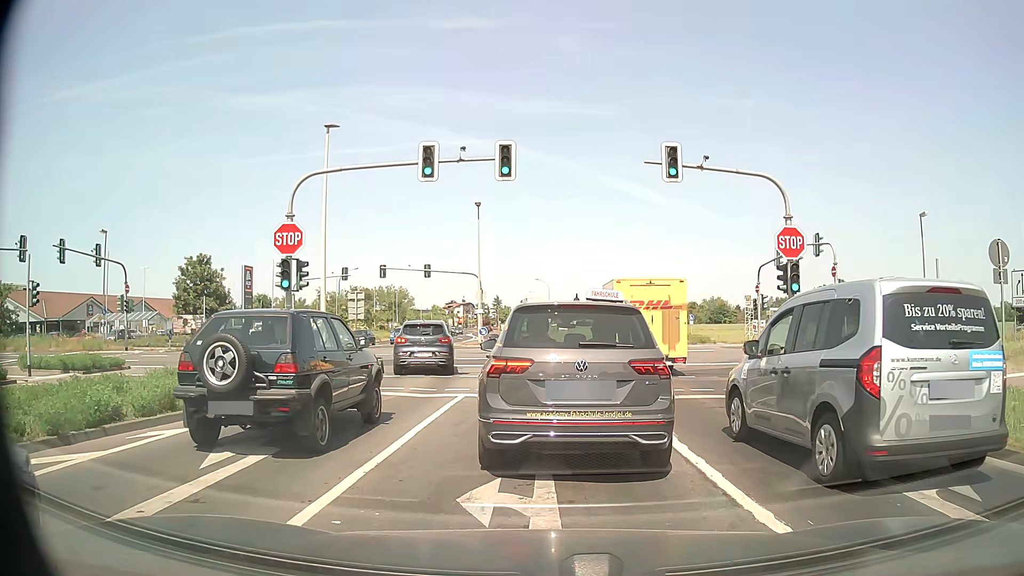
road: tertiary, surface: asphalt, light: Day
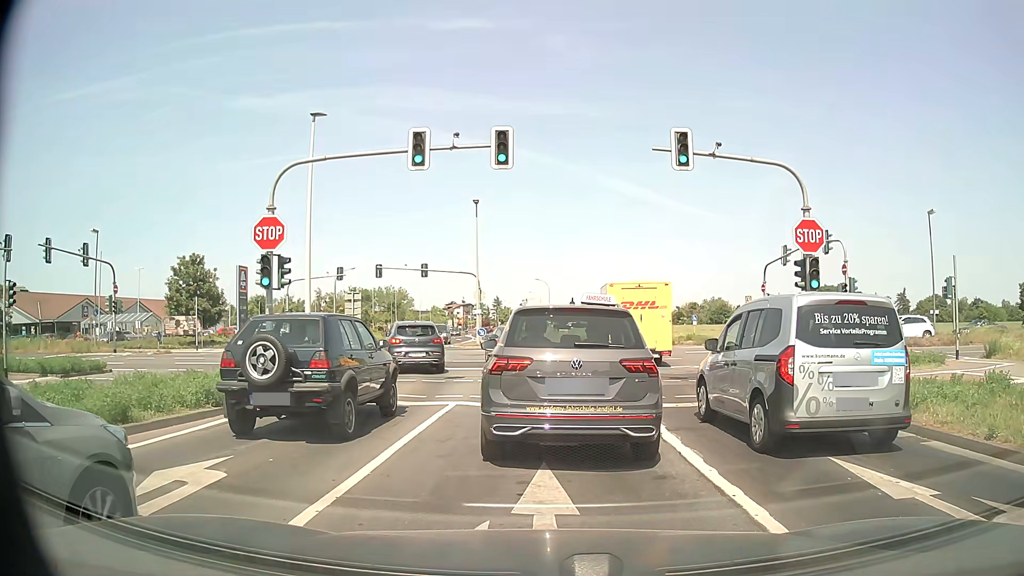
(0.0, +1.5) m; 0°
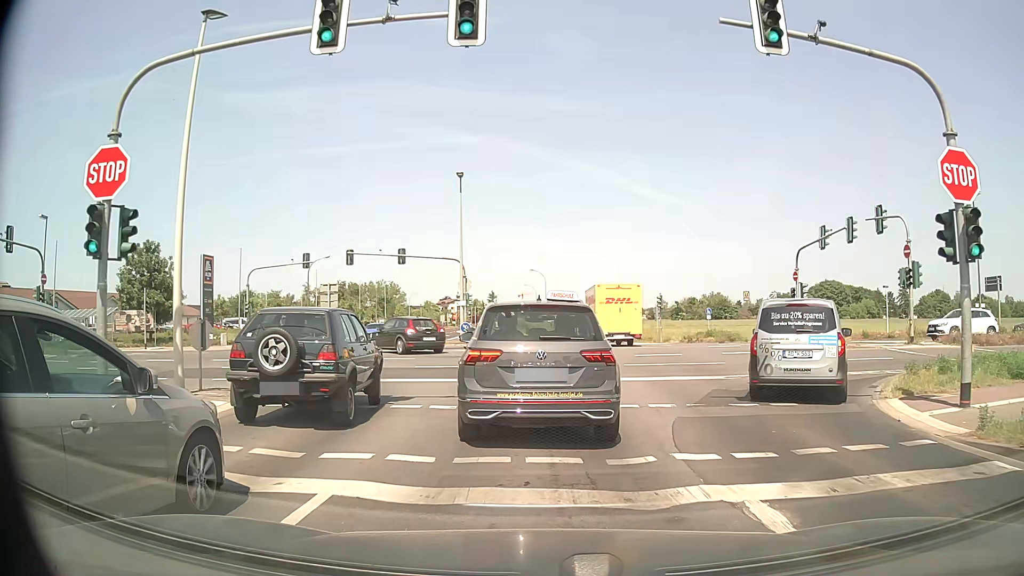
(0.0, +7.4) m; 0°
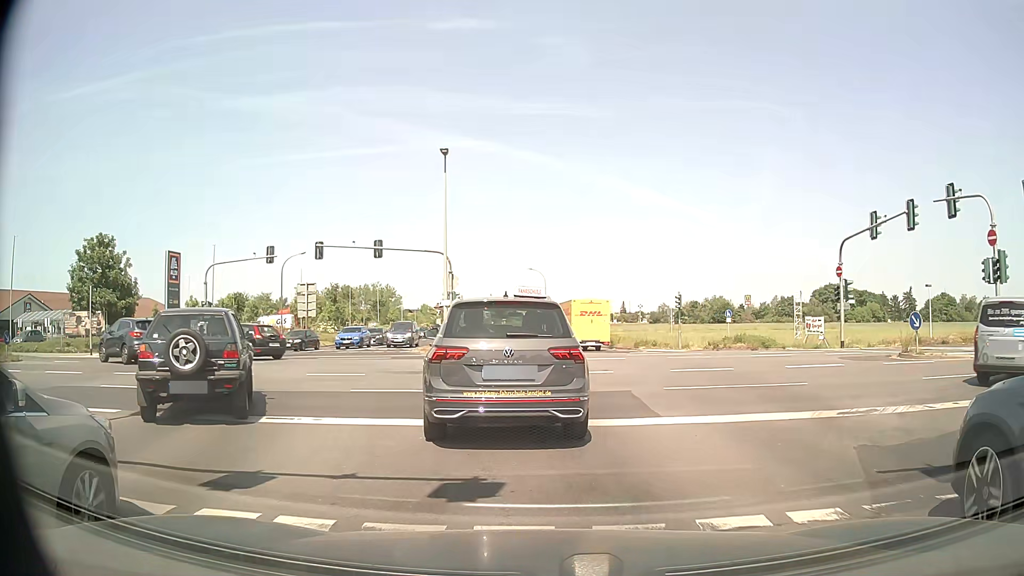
(0.0, +6.6) m; 0°
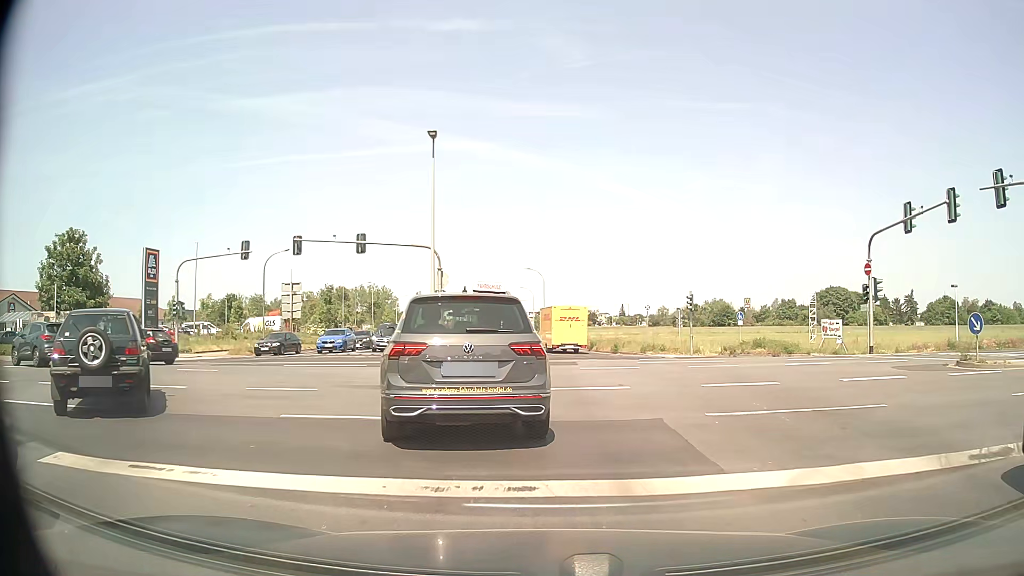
(0.0, +3.5) m; 0°
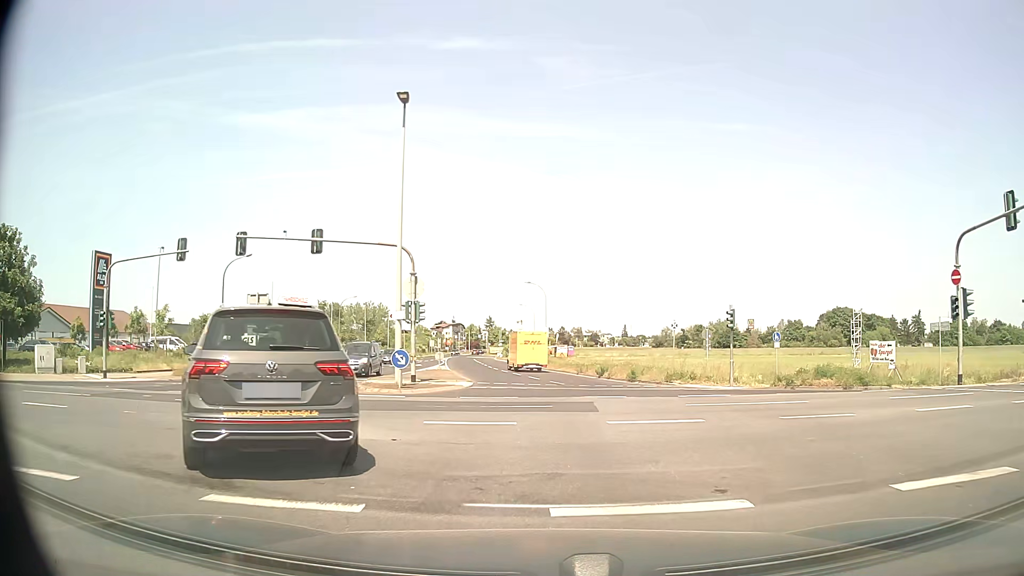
(+0.1, +7.8) m; +1°
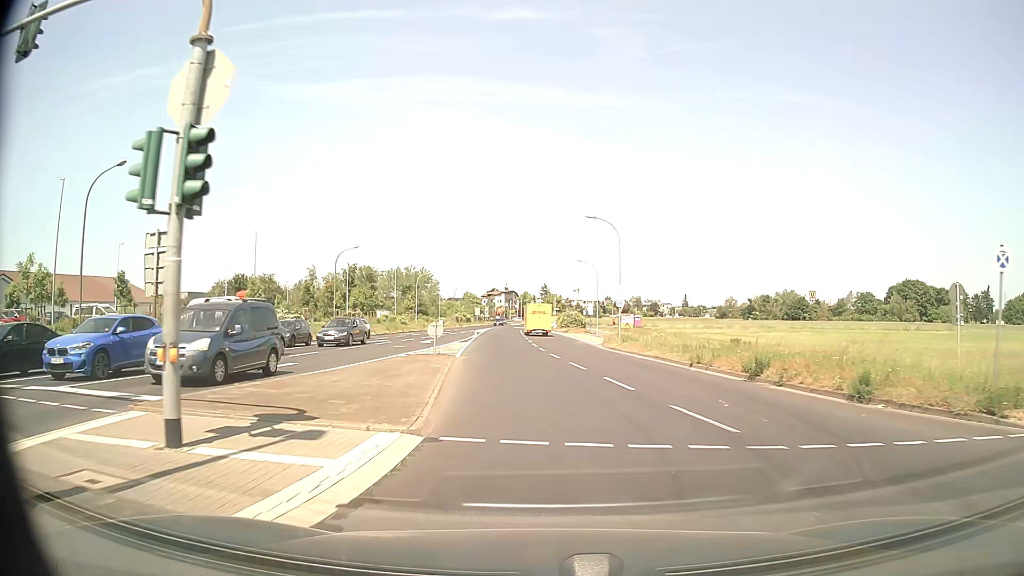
(-1.0, +21.3) m; -5°
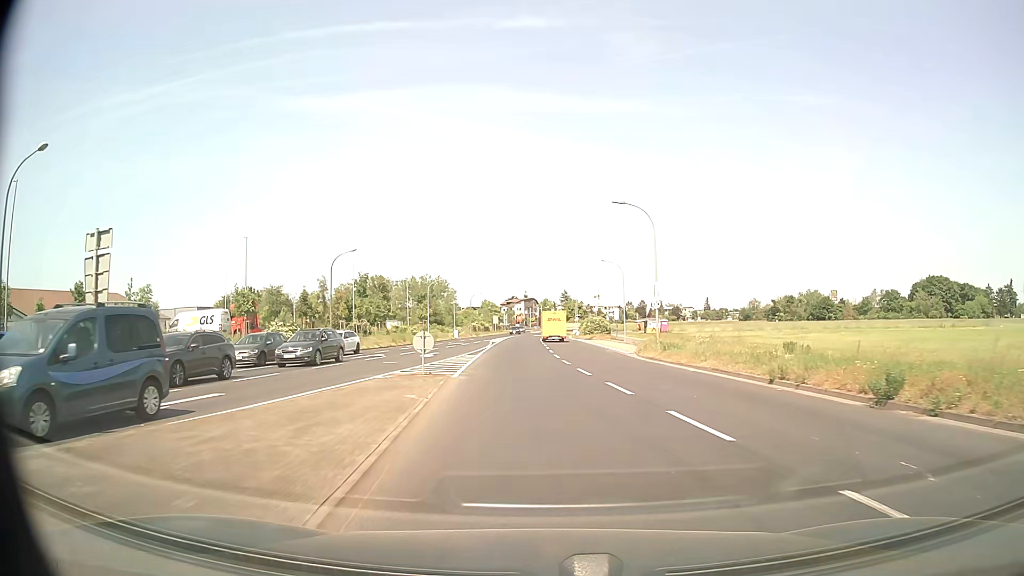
(-0.1, +6.6) m; -2°
(0, +10) (-1, +20) (-1, +30) (-2, +40) (-2, +50) (-2, +60) (-2, +70) (-2, +80) (-2, +90) (-2, +100) m
